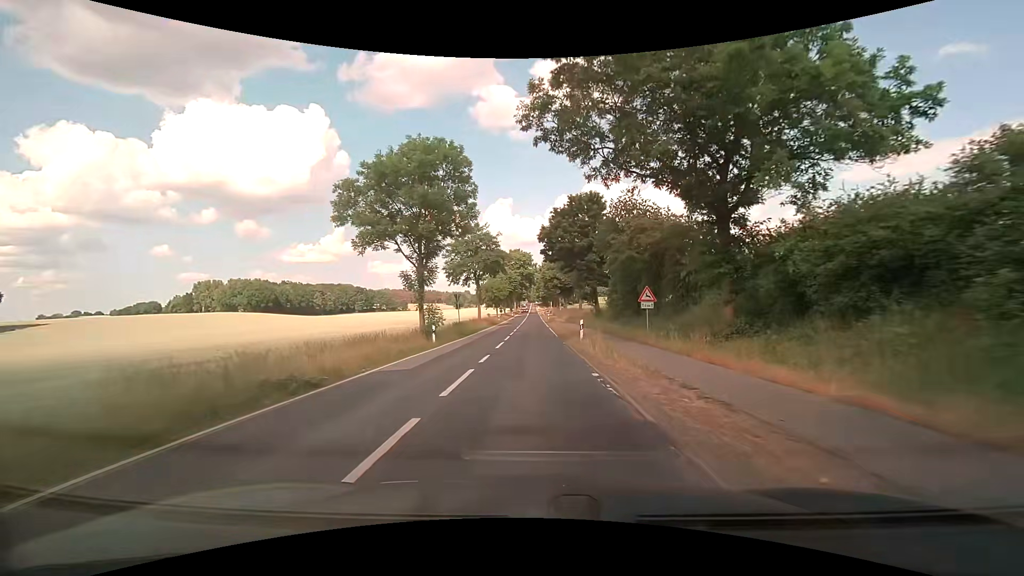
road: secondary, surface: asphalt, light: Day
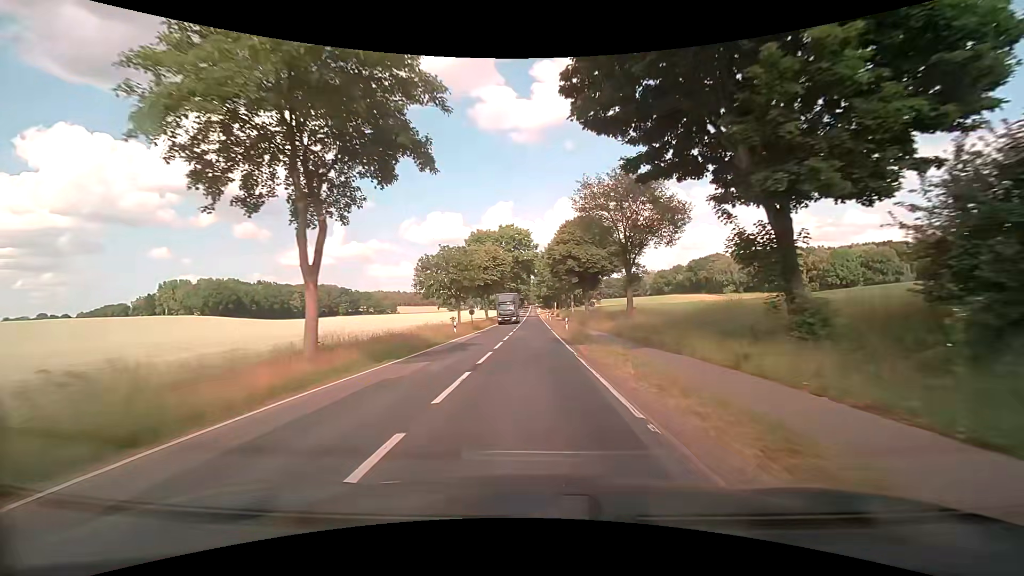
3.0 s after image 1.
(+0.1, +43.0) m; 0°
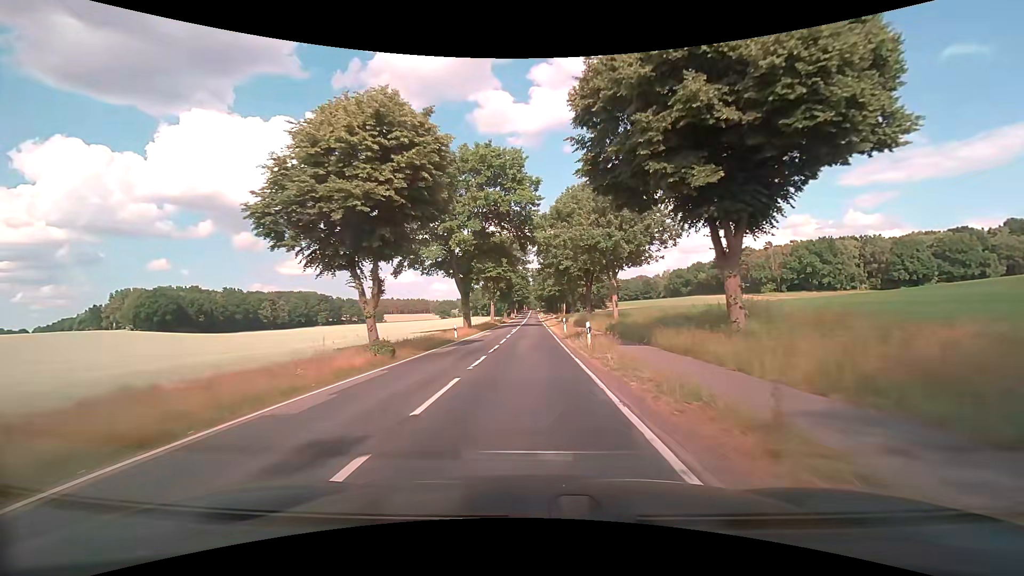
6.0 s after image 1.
(+0.2, +49.0) m; 0°
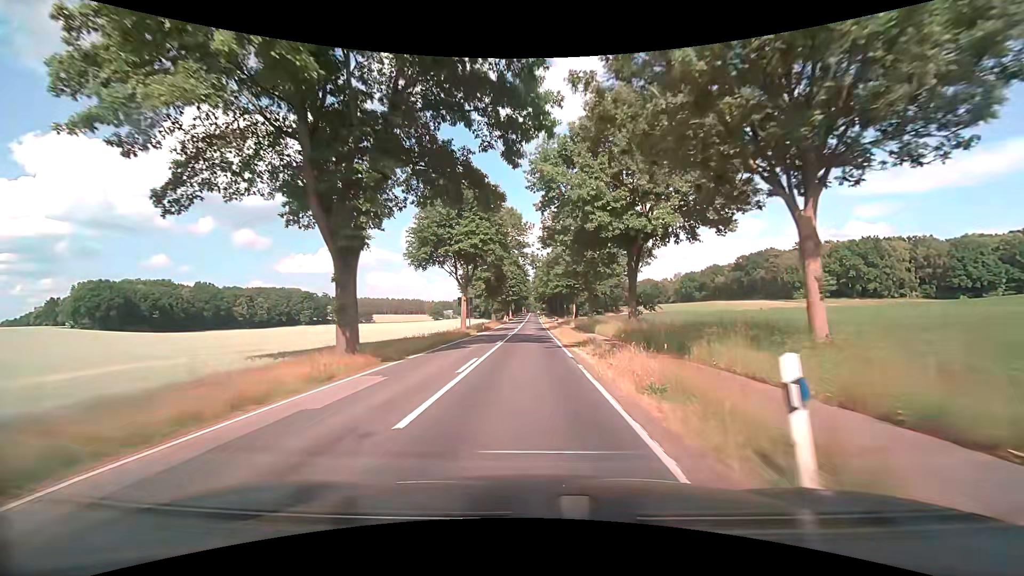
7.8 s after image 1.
(+0.2, +30.8) m; +1°
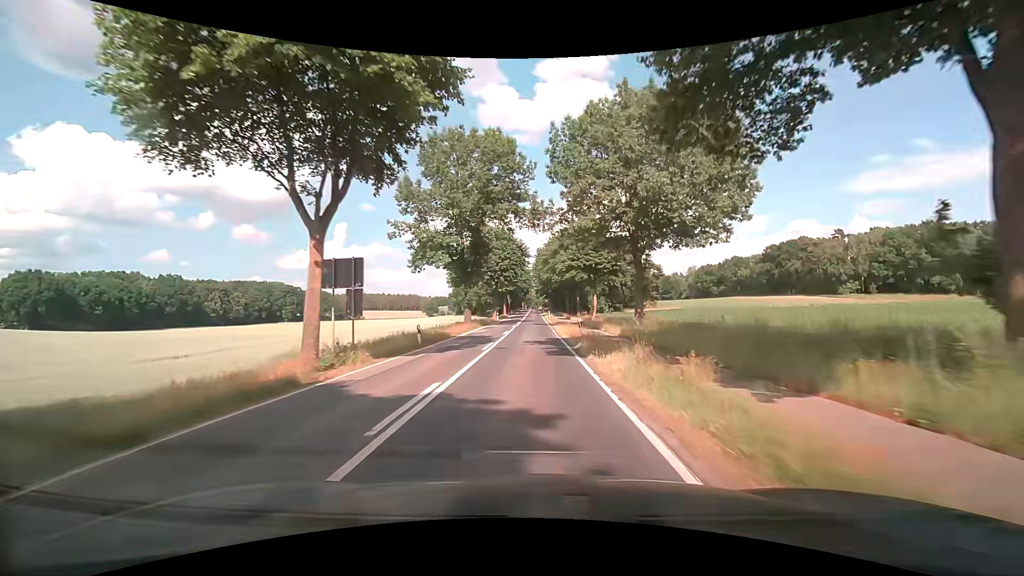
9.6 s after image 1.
(-0.2, +30.8) m; -1°
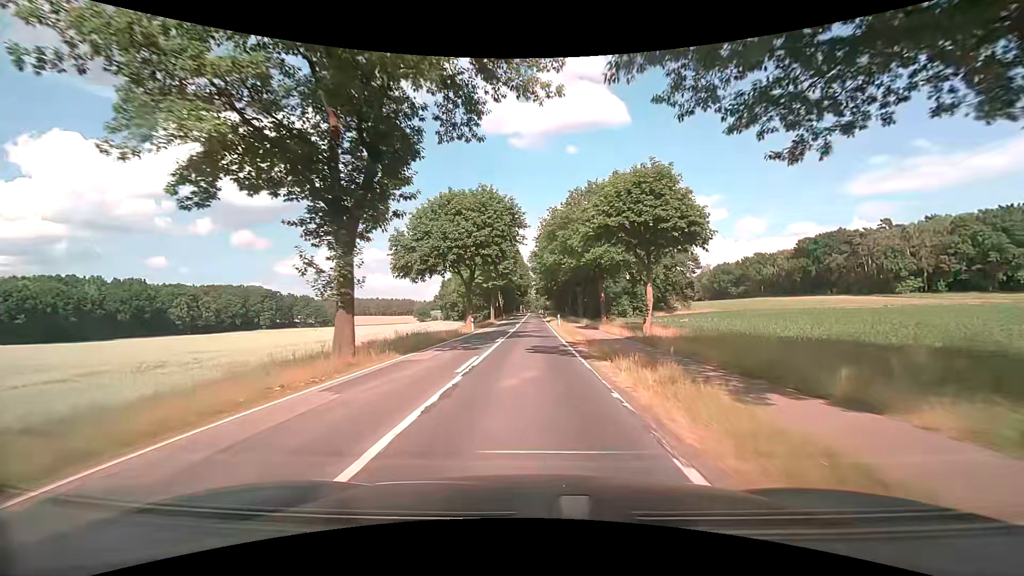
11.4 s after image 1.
(+0.1, +29.9) m; 0°
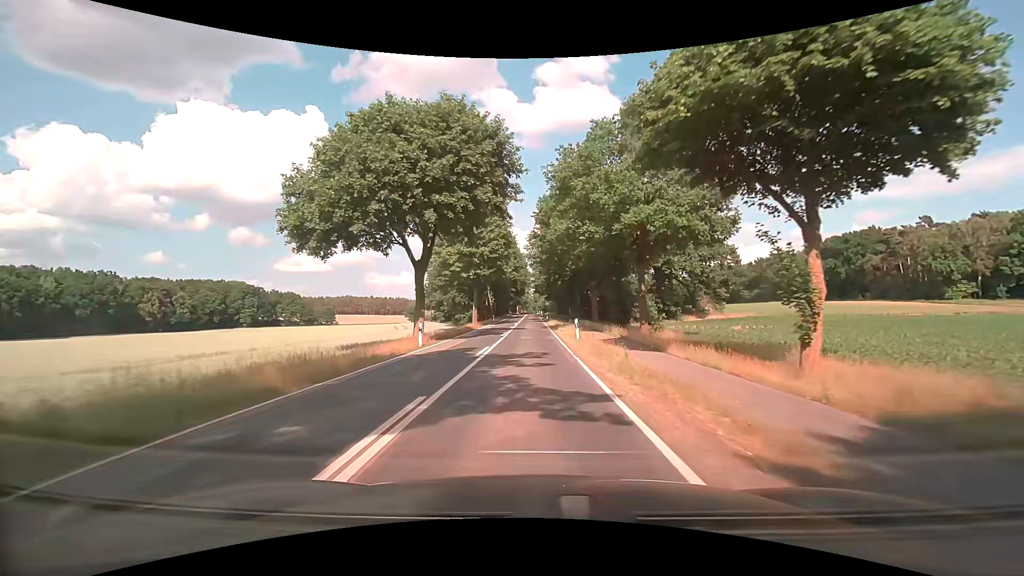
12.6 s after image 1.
(0.0, +19.6) m; 0°
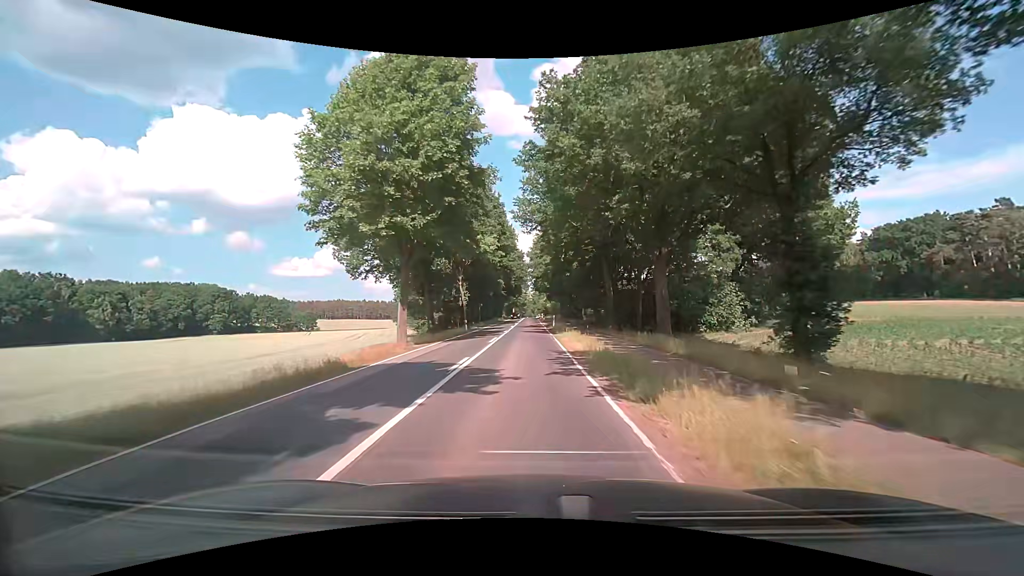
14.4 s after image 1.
(0.0, +28.9) m; 0°
(0, +10) (0, +20) (0, +30) (0, +40) (0, +50) (0, +60) (0, +70) (0, +80) (0, +90) (0, +100) m
